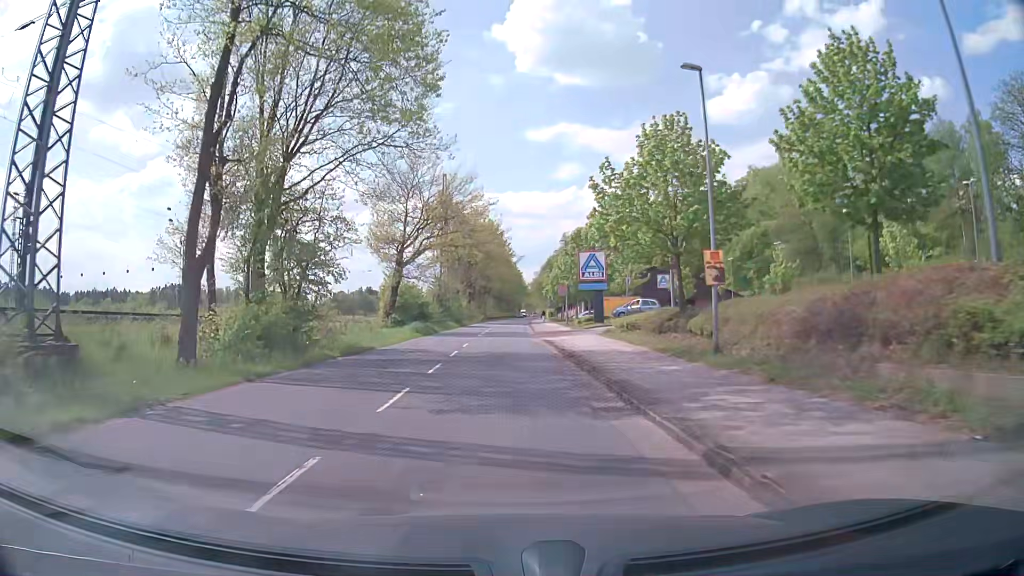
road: tertiary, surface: asphalt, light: Day
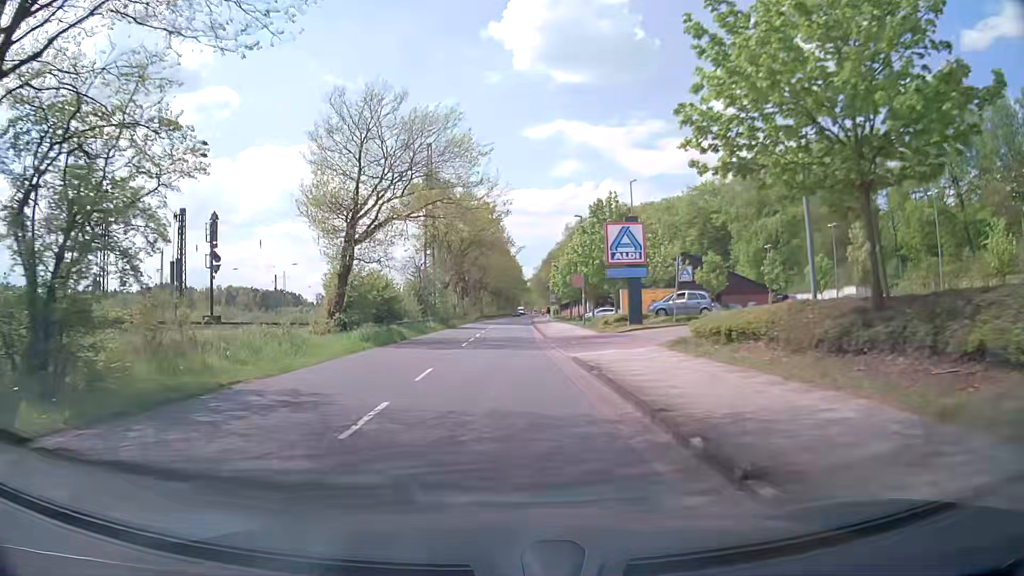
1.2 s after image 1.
(+0.1, +14.1) m; 0°
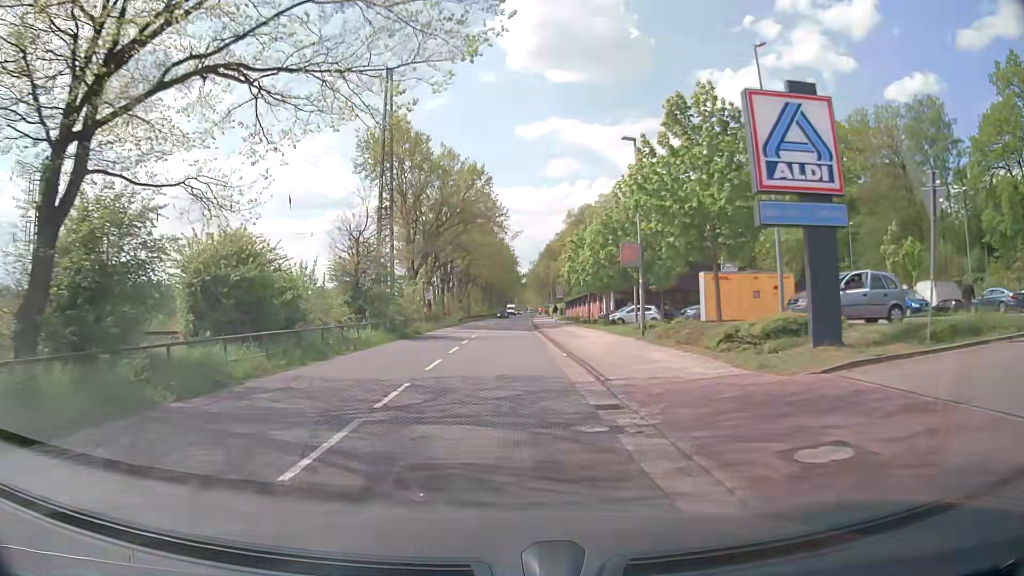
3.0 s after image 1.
(0.0, +21.3) m; 0°
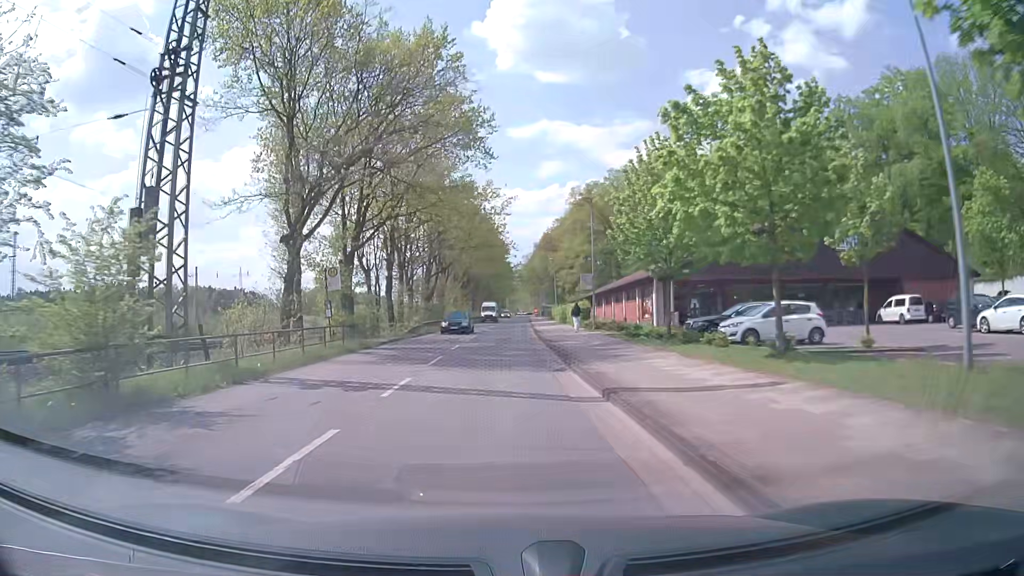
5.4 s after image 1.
(+0.2, +28.6) m; +1°
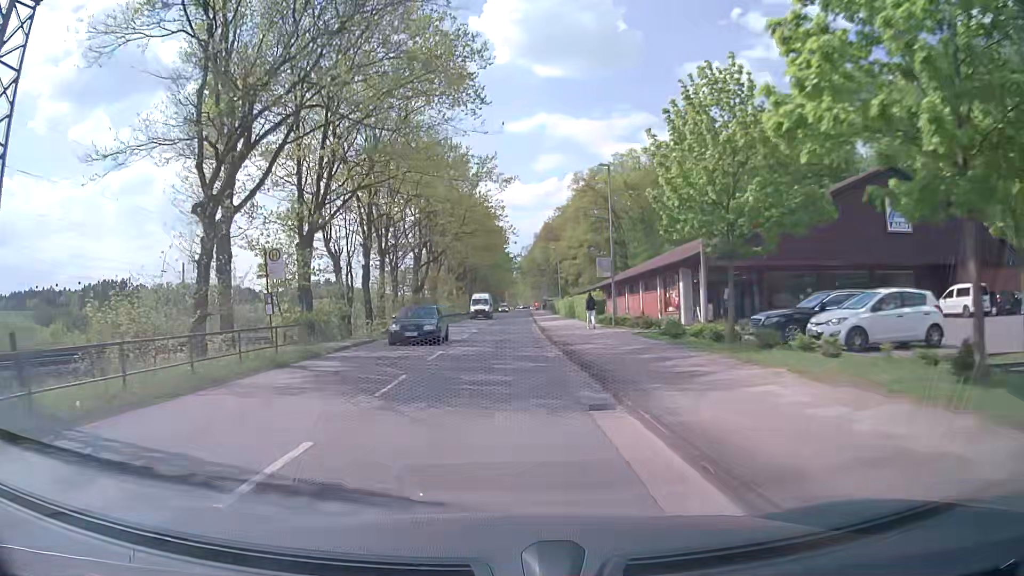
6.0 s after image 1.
(0.0, +7.2) m; +1°
(0, +10) (0, +20) (0, +30) (0, +40) (0, +50) (0, +60) (+1, +70) (+1, +80) (+1, +90) (+1, +100) m
